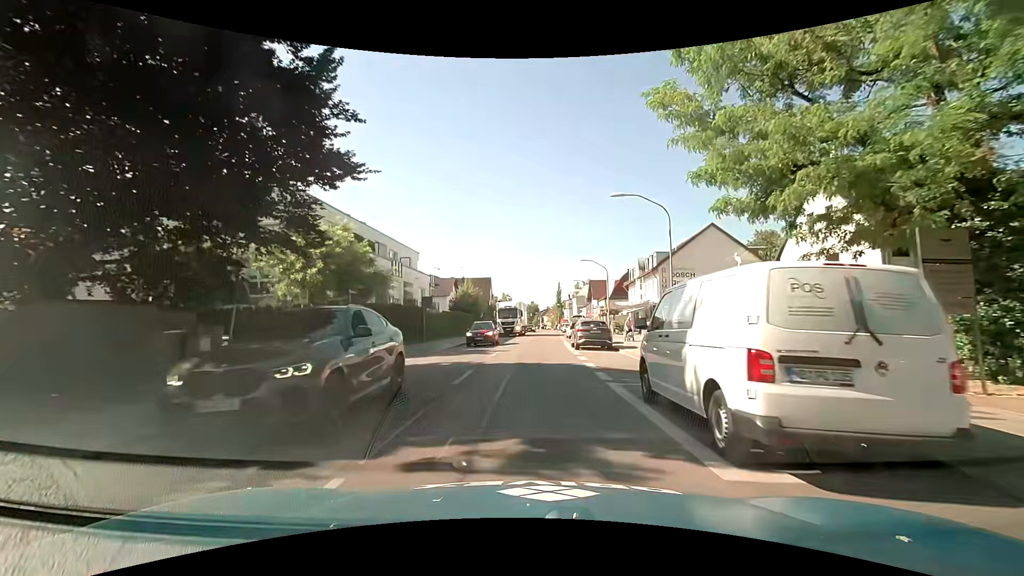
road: secondary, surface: asphalt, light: Day
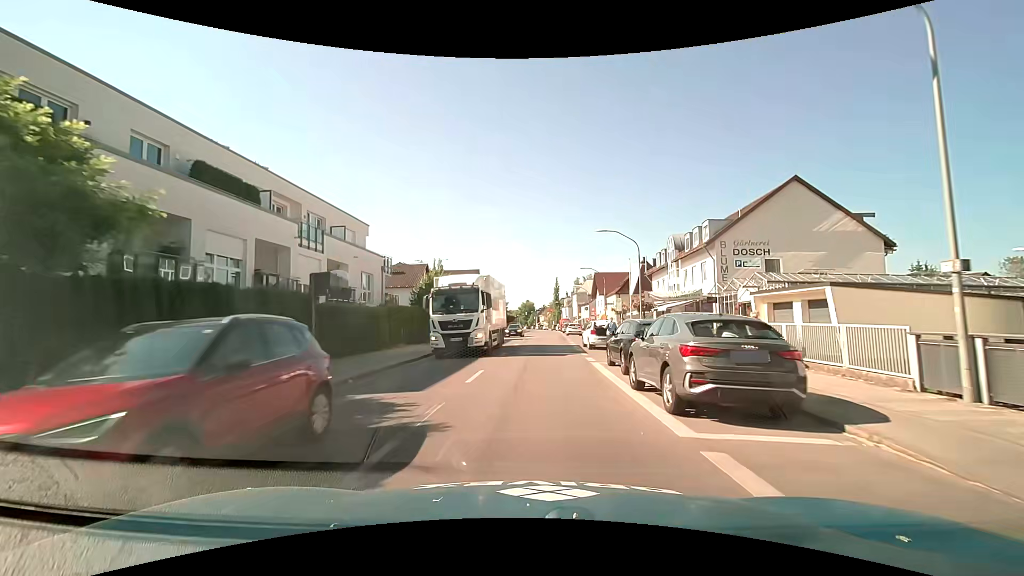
(-0.1, +17.3) m; 0°
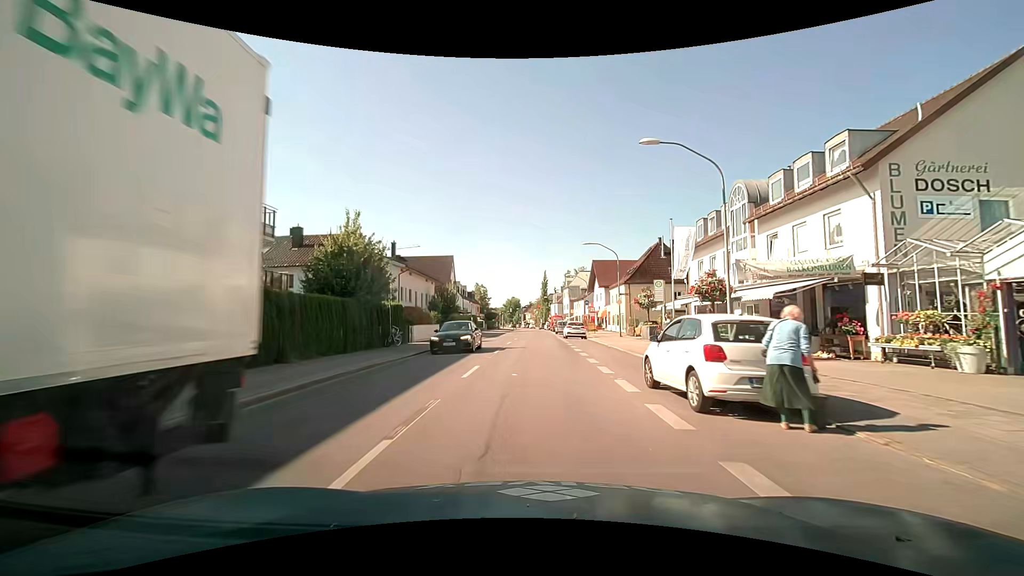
(+0.2, +18.0) m; +1°
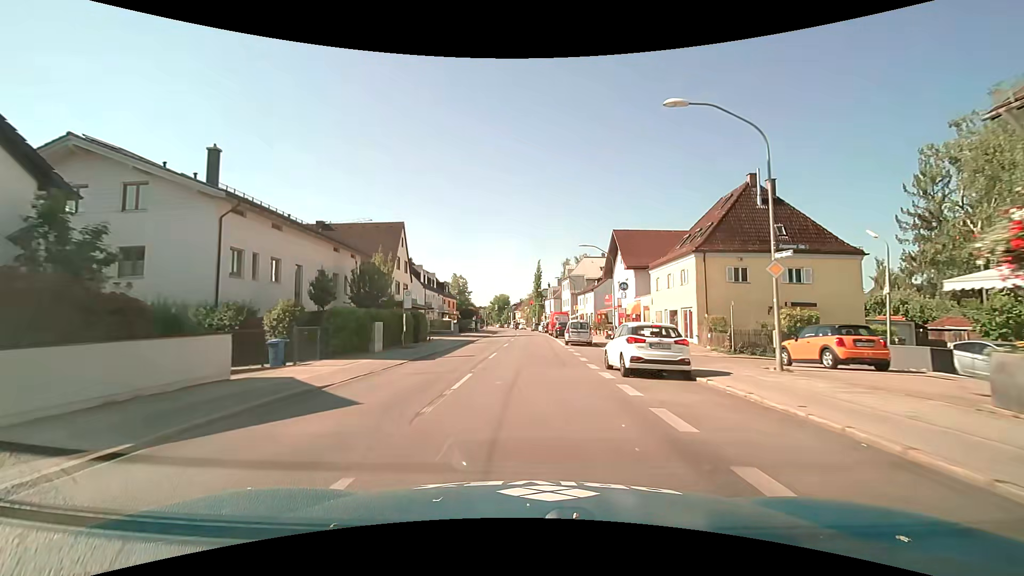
(+0.2, +28.6) m; +1°
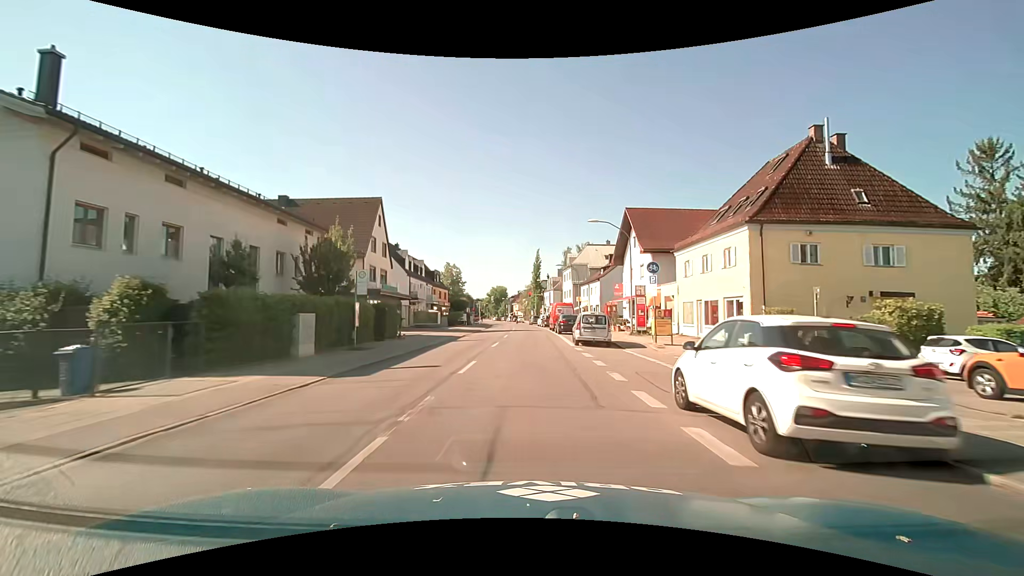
(0.0, +7.8) m; +1°
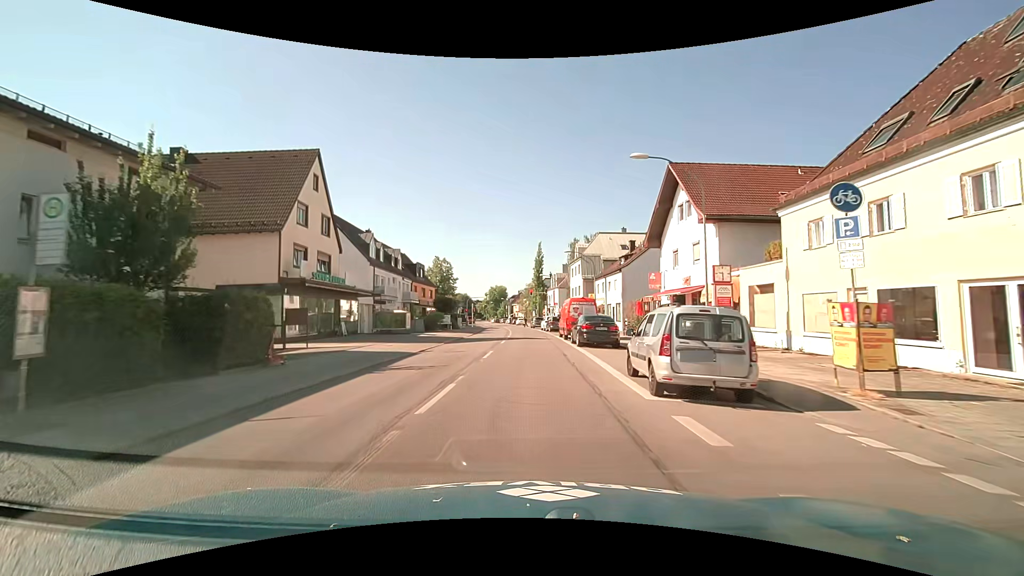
(-0.1, +14.3) m; -1°
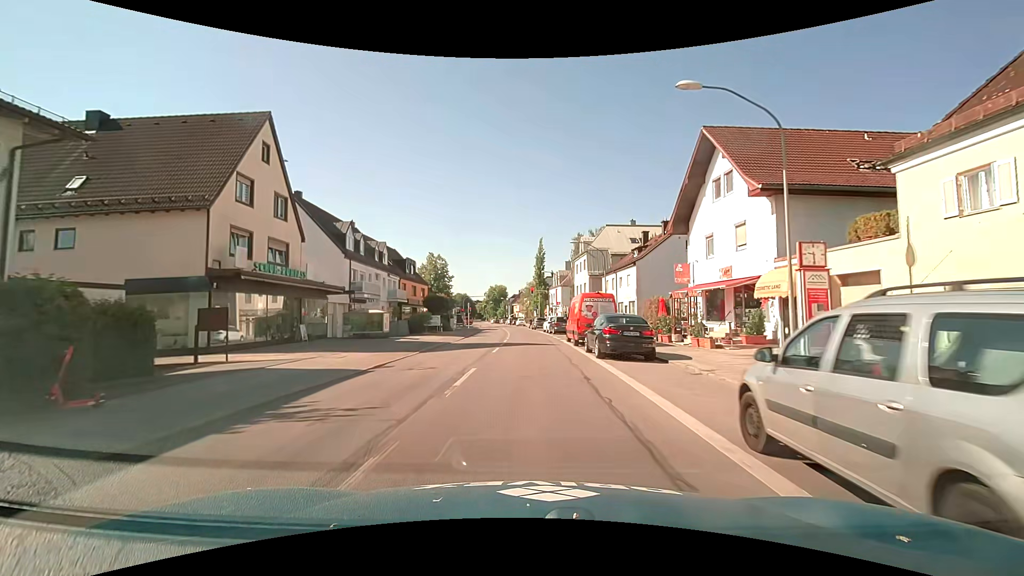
(0.0, +6.3) m; 0°
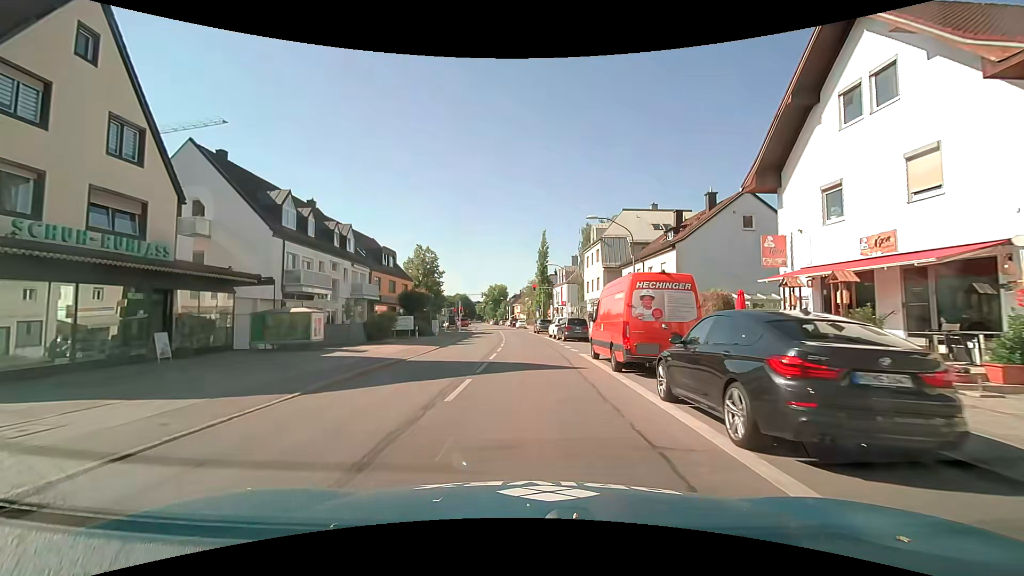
(-0.1, +11.1) m; 0°
(0, +10) (0, +20) (0, +30) (-1, +40) (-1, +50) (-2, +60) (-3, +70) (-4, +80) (-5, +90) (-6, +100) m
